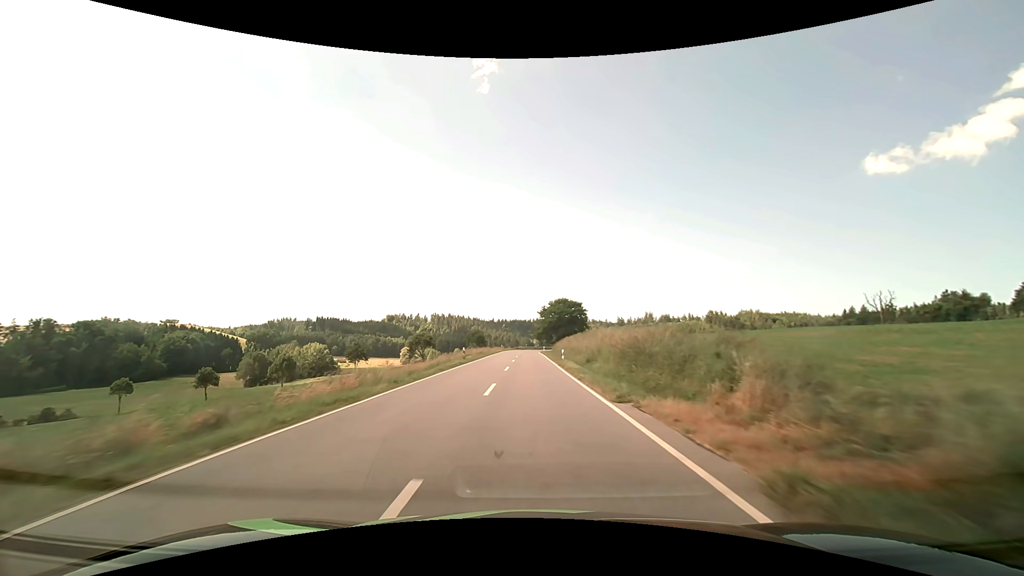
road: secondary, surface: asphalt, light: Day
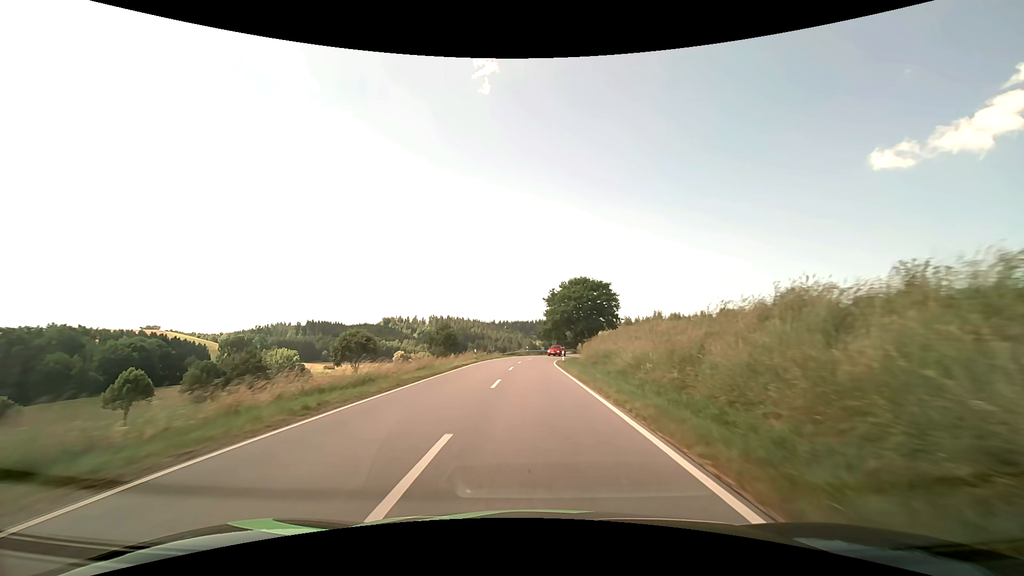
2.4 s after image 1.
(-0.2, +45.5) m; 0°
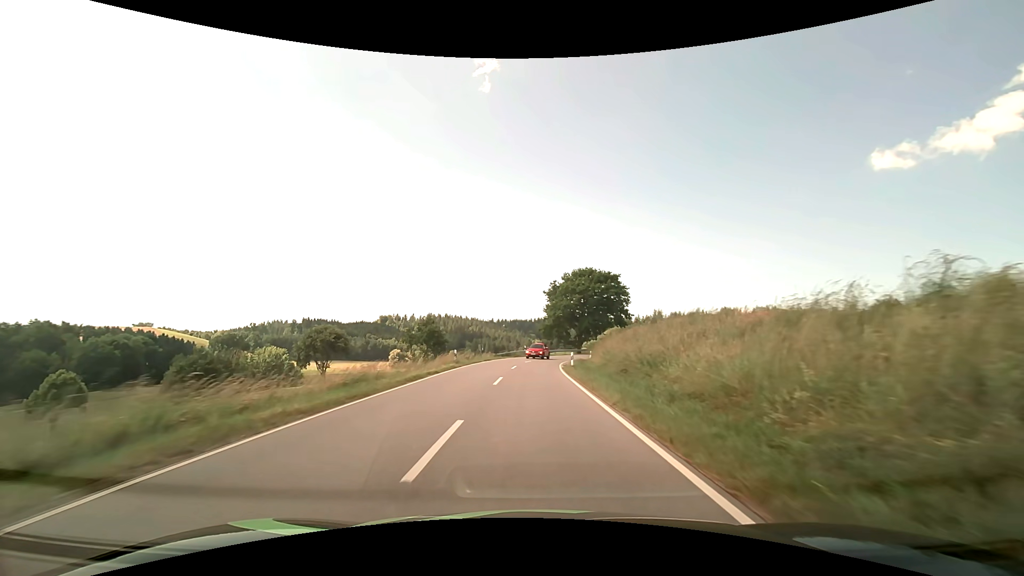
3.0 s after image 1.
(0.0, +10.5) m; 0°
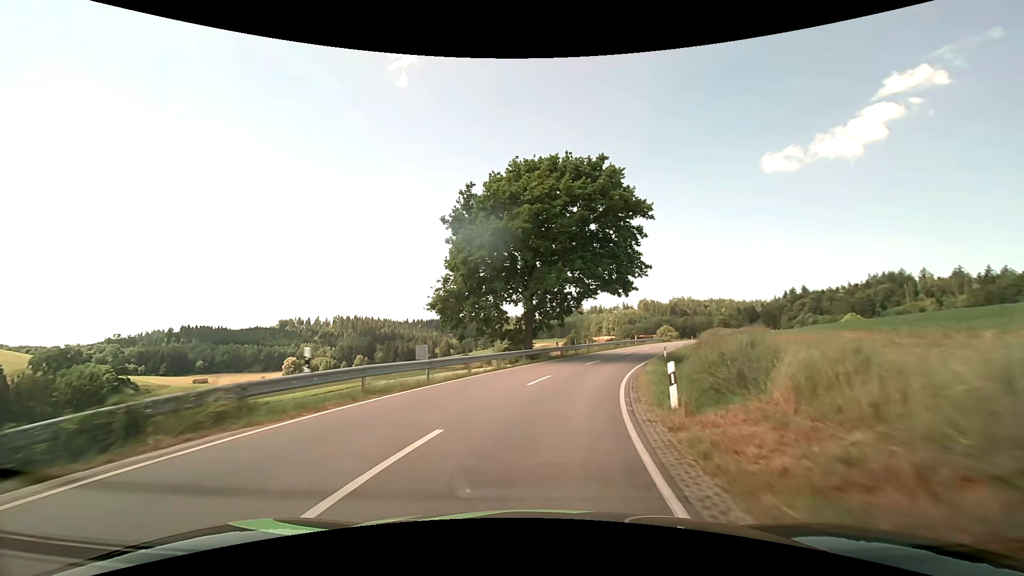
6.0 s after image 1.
(+2.3, +48.7) m; +9°
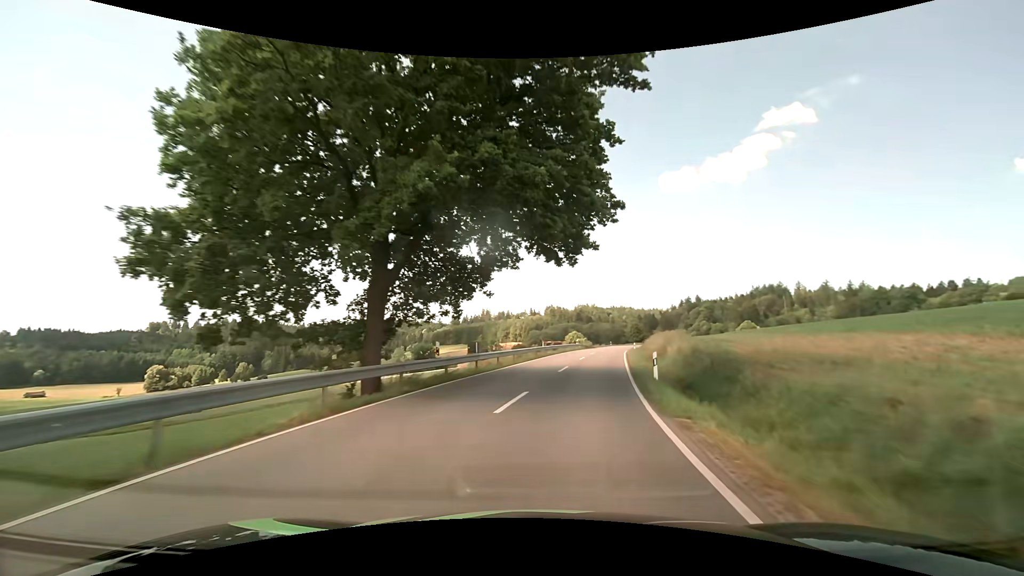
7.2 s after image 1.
(+1.6, +18.2) m; +10°
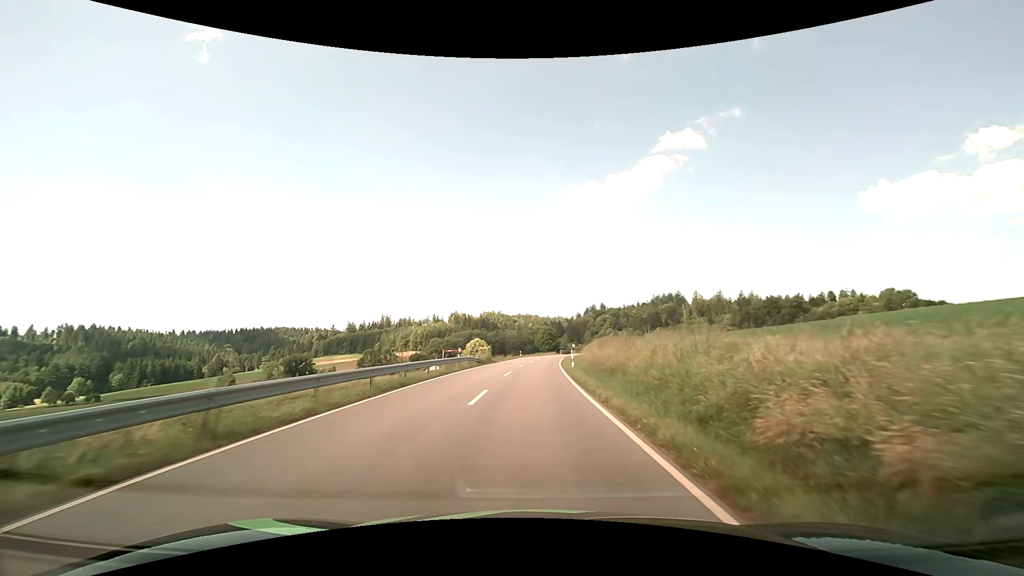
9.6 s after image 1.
(+4.5, +33.3) m; +11°
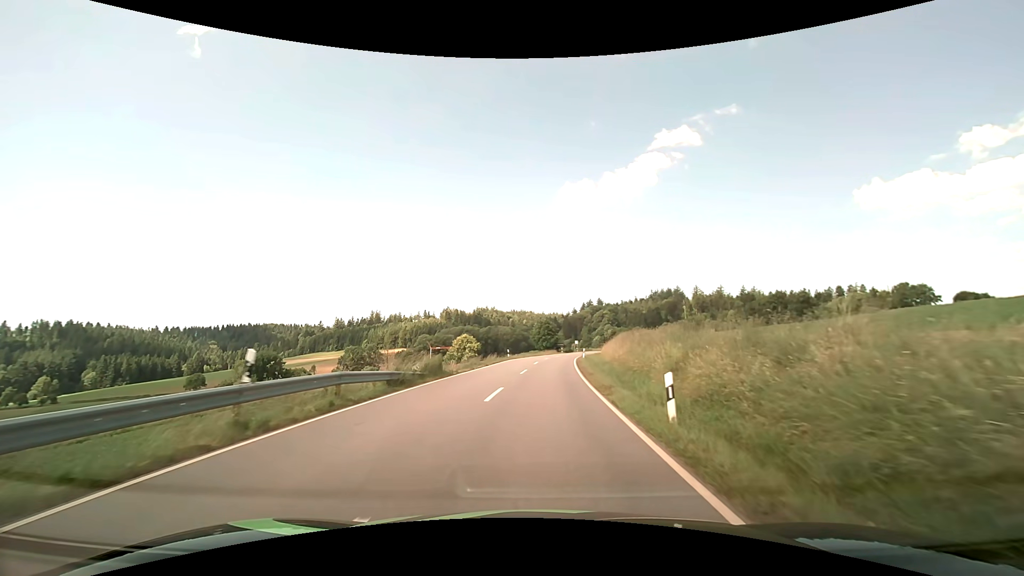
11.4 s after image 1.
(+0.1, +23.5) m; +1°
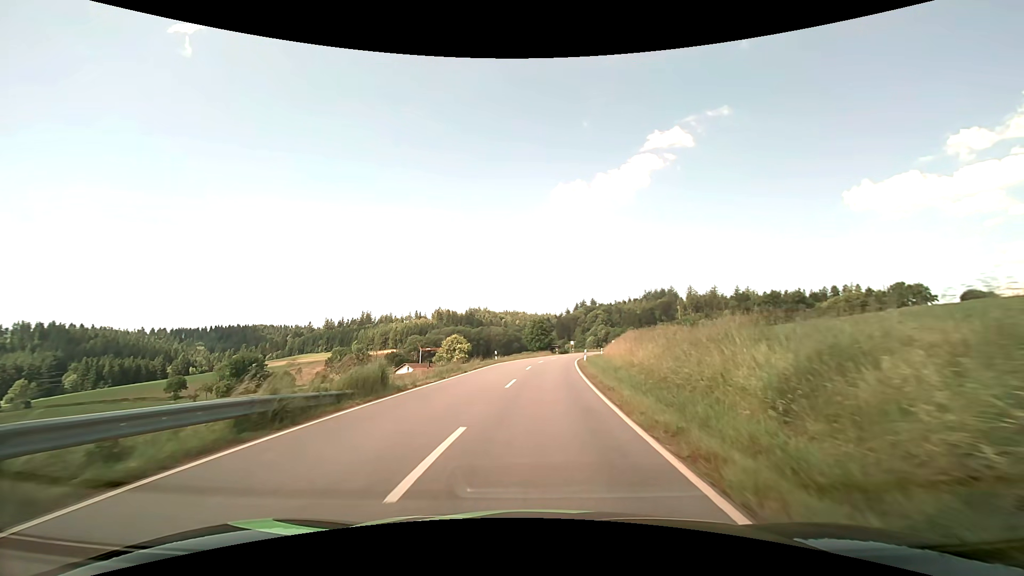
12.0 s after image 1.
(+0.1, +7.7) m; +1°
